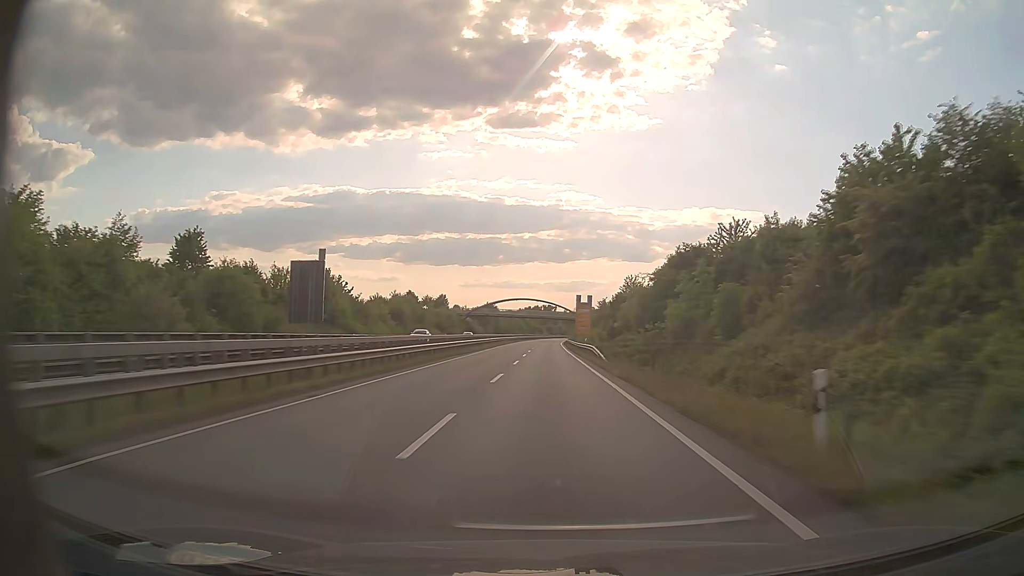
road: trunk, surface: asphalt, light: Day
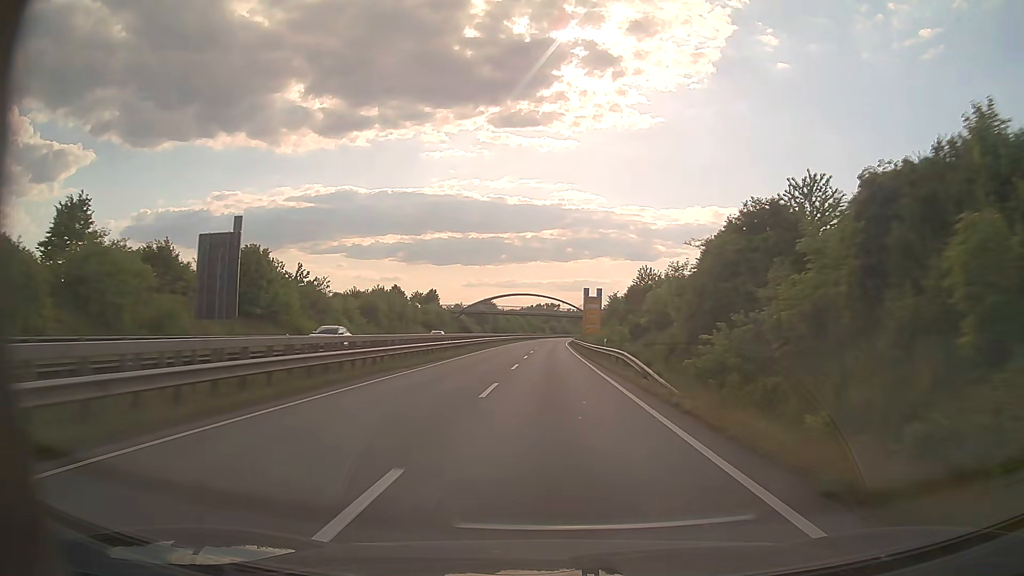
(0.0, +16.3) m; 0°
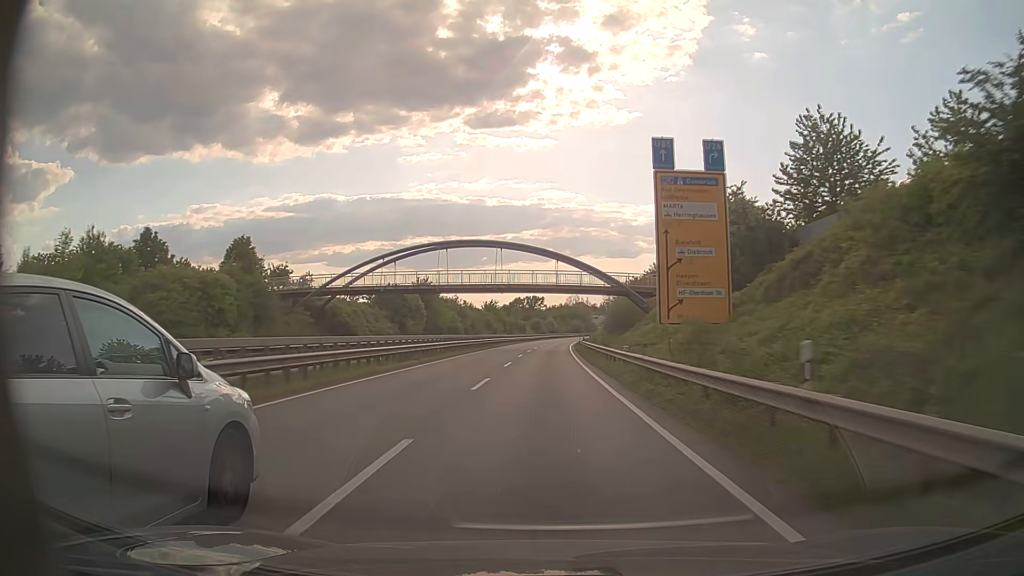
(+0.9, +80.5) m; +1°
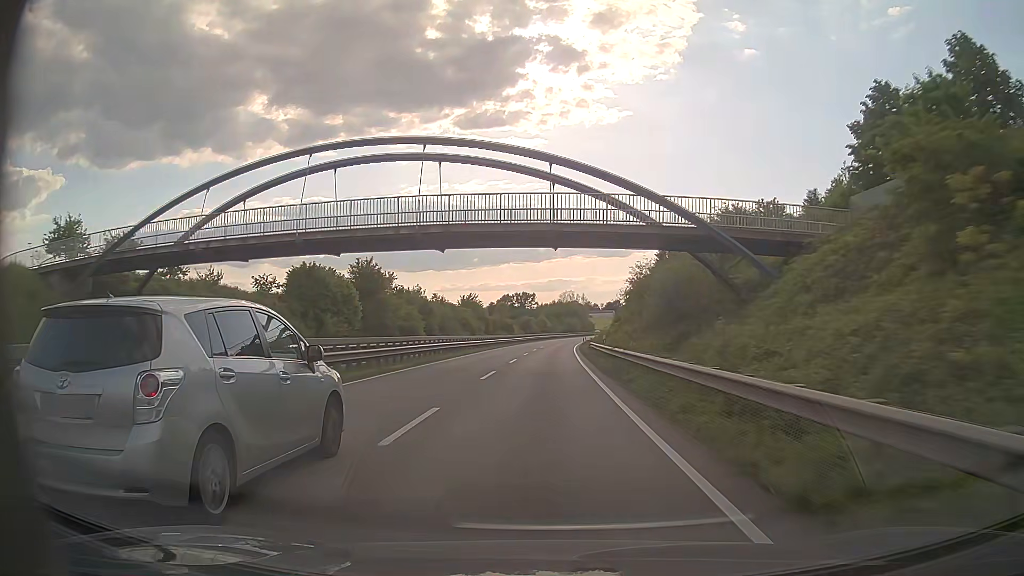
(+0.1, +31.7) m; +1°
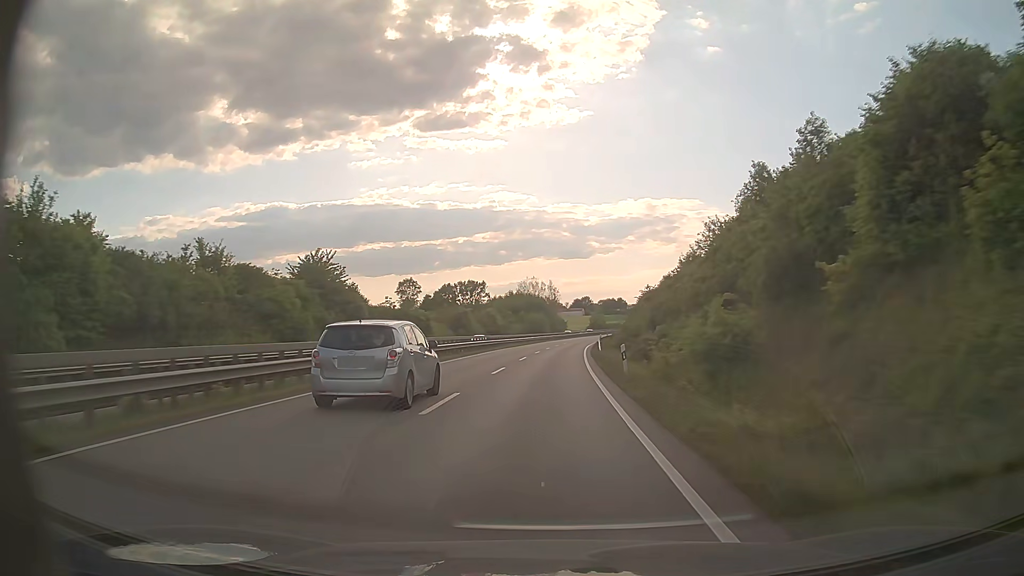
(+2.1, +78.8) m; +3°
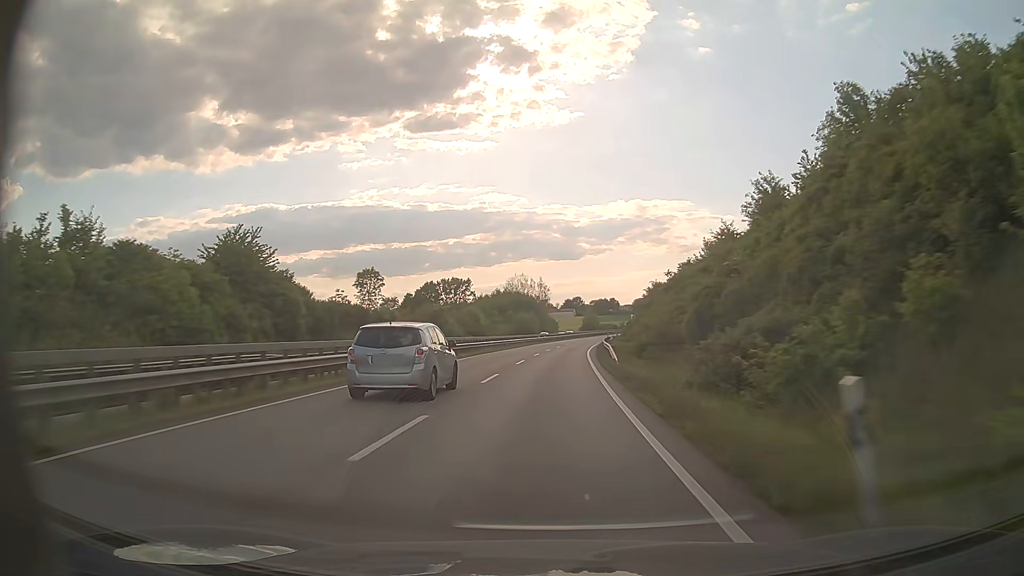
(+0.1, +15.9) m; +1°
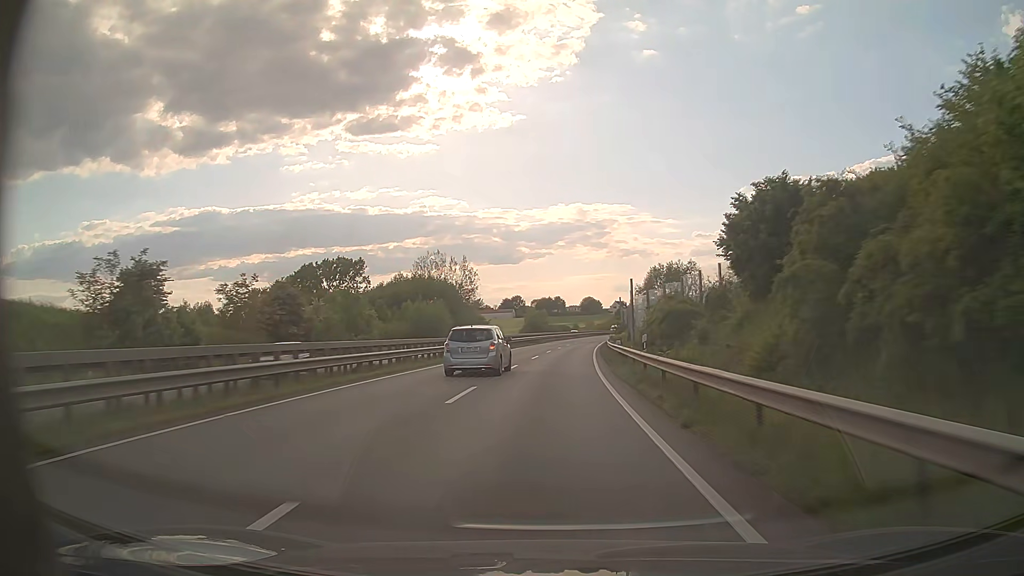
(+2.7, +64.5) m; +5°
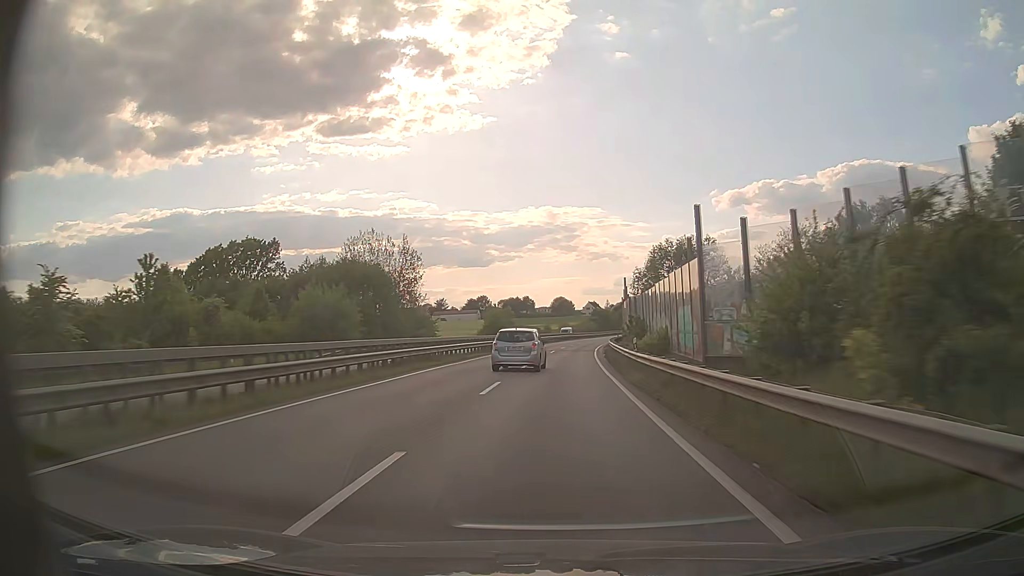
(+0.7, +32.7) m; +3°
(0, +10) (0, +20) (+1, +30) (+1, +40) (+2, +50) (+3, +60) (+4, +70) (+5, +80) (+6, +90) (+7, +100) m
